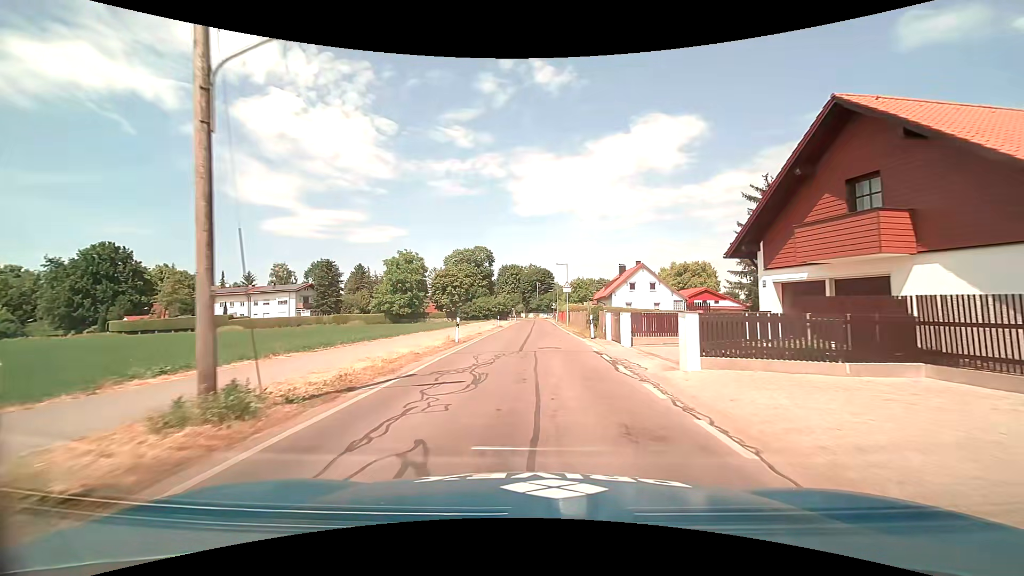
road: tertiary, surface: asphalt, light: Day
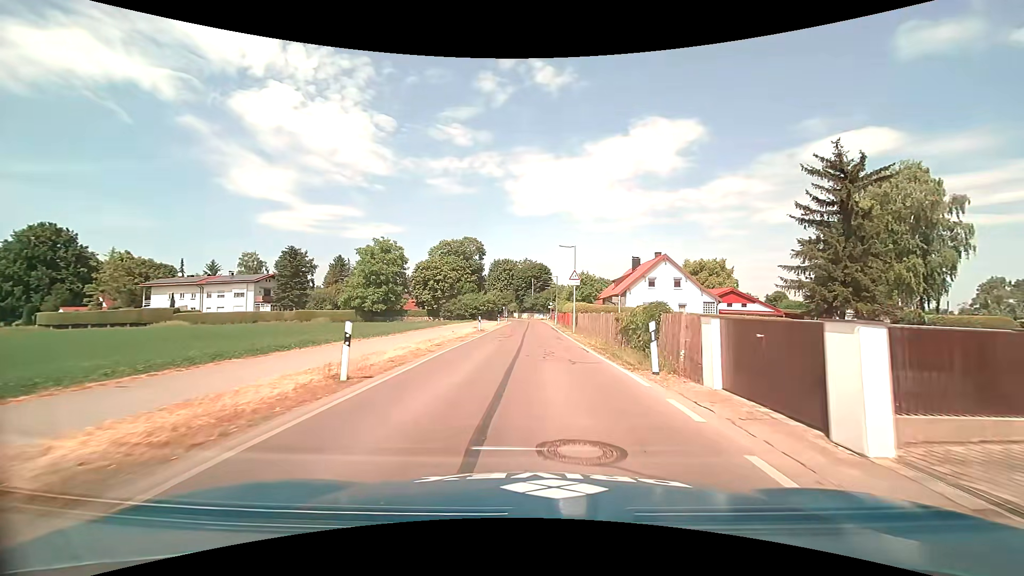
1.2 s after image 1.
(0.0, +13.6) m; 0°
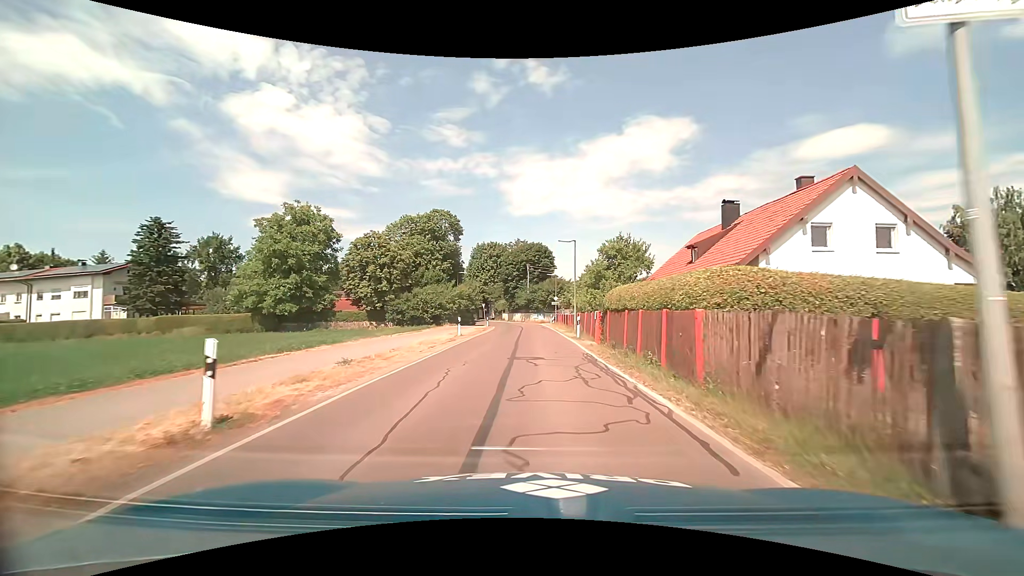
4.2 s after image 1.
(+0.1, +31.6) m; 0°
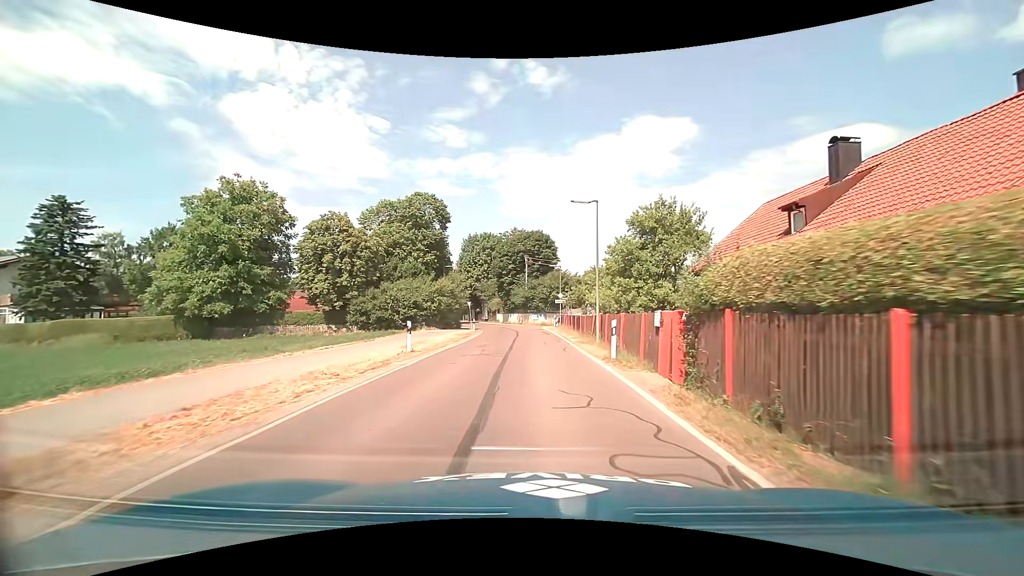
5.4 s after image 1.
(+0.1, +12.1) m; +1°
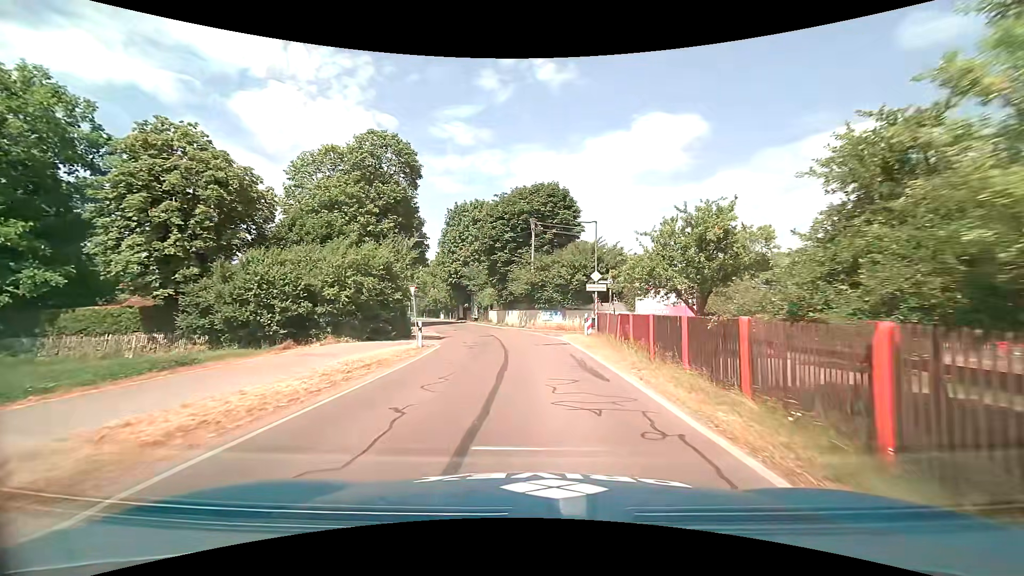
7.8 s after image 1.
(-0.2, +23.4) m; -1°
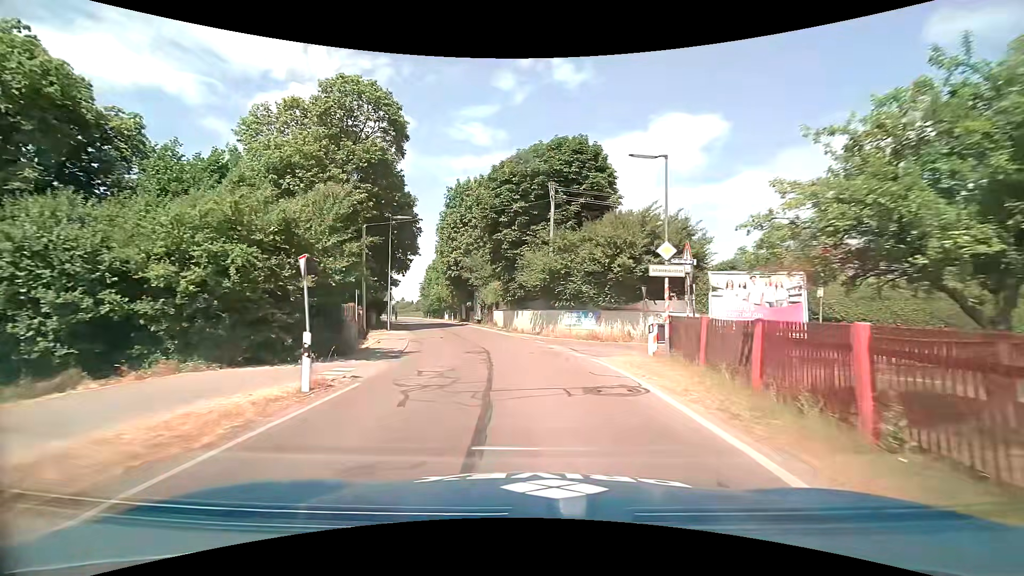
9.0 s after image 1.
(-0.1, +11.5) m; -1°
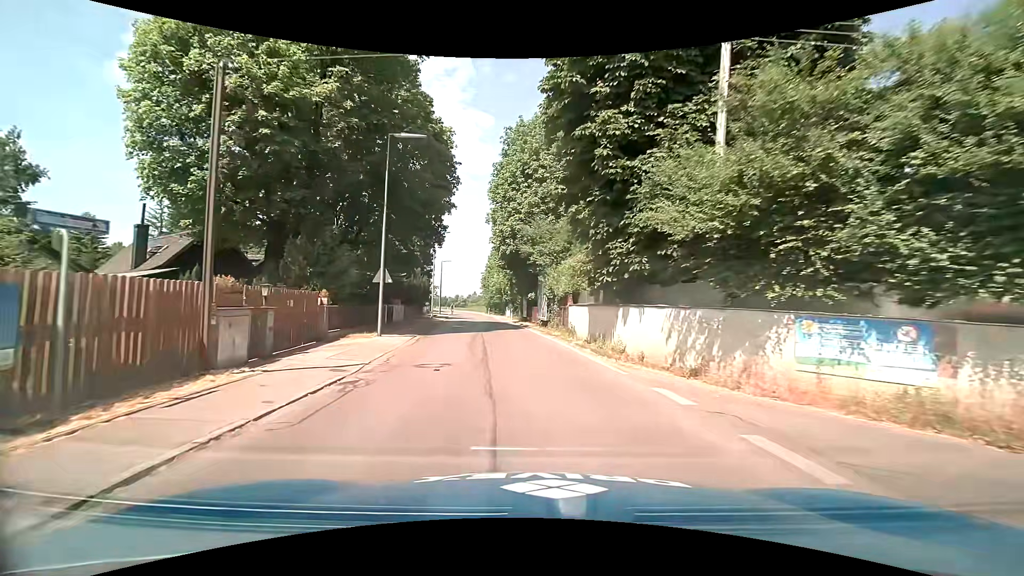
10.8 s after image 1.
(-1.2, +16.7) m; -8°
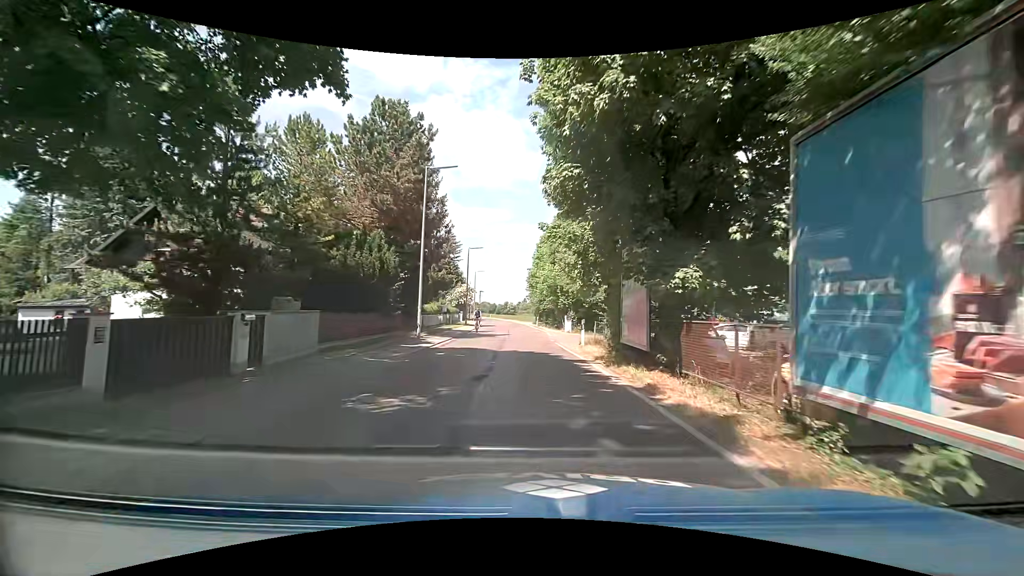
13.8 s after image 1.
(-1.8, +24.9) m; -6°
